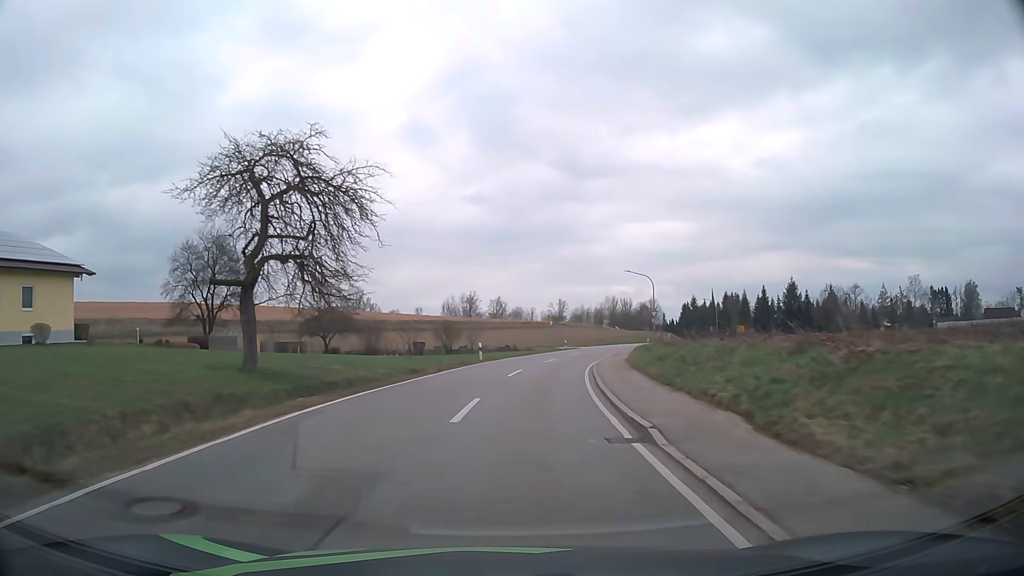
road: tertiary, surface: asphalt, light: Day
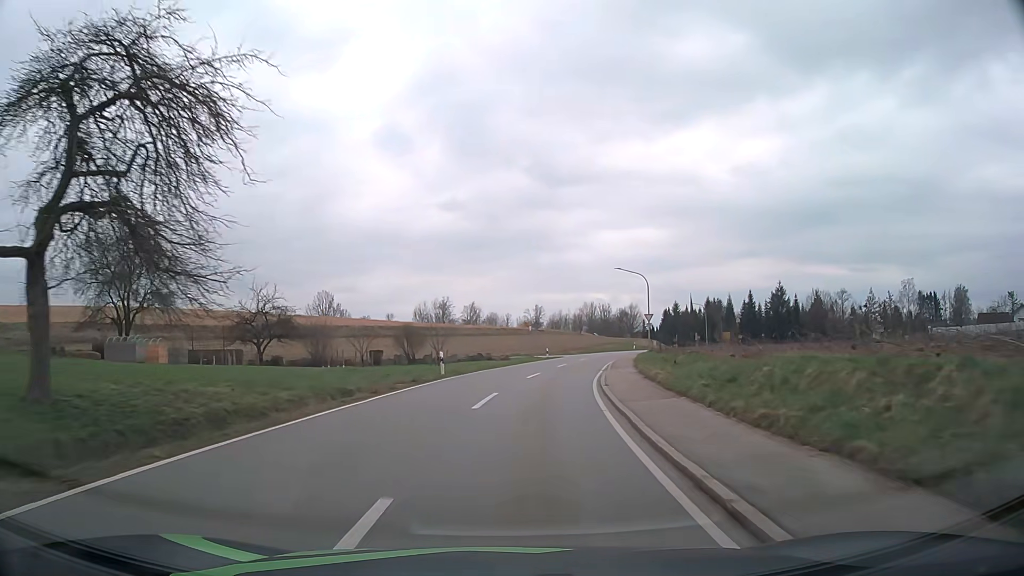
(+0.1, +8.9) m; +2°
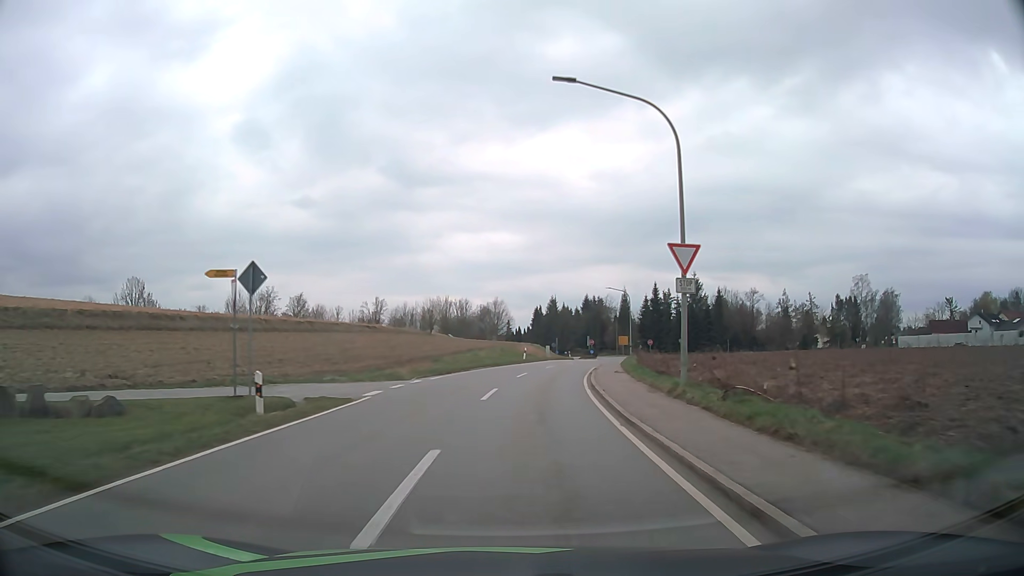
(+5.0, +44.3) m; +12°
